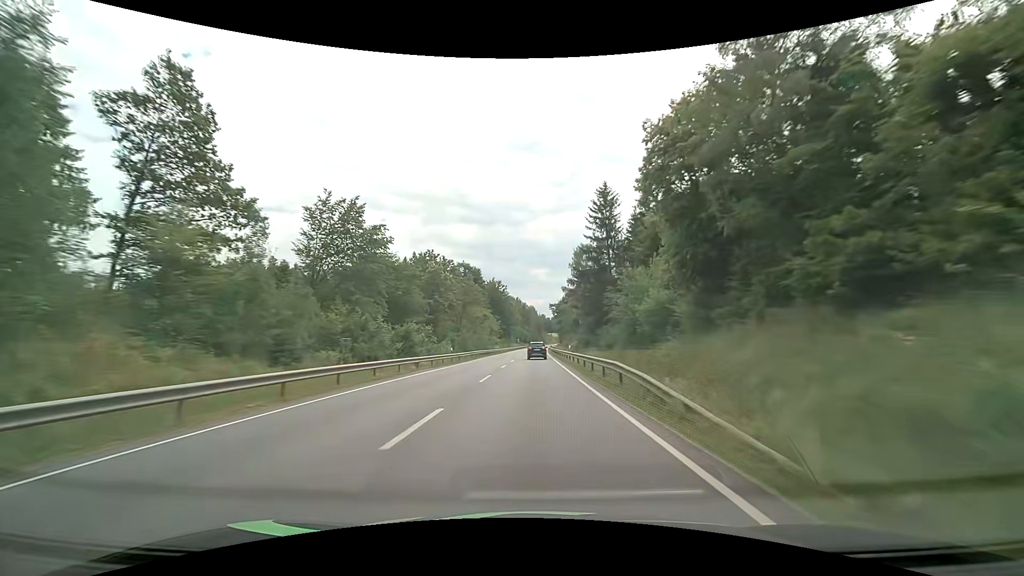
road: primary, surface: asphalt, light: Day
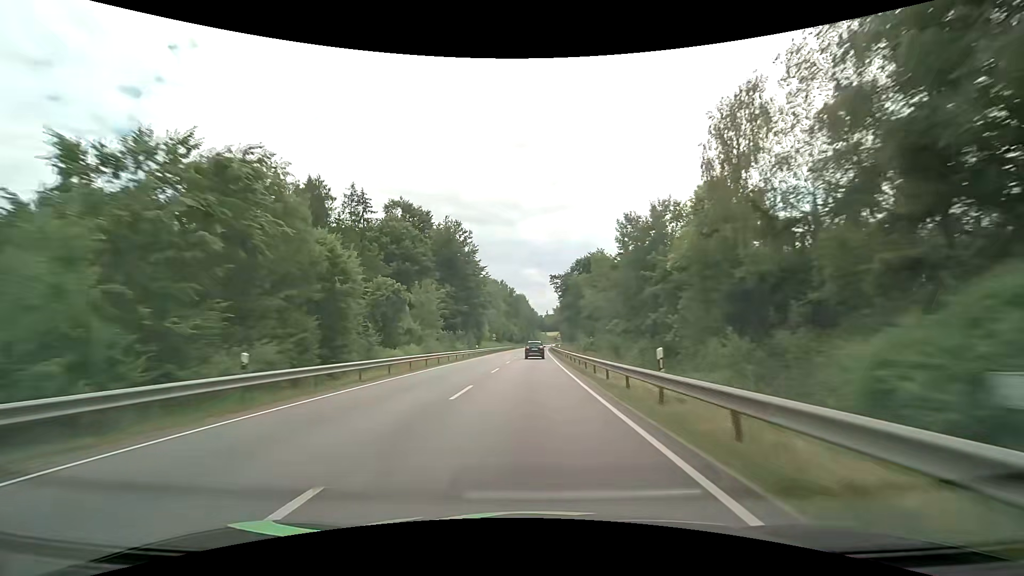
(+0.7, +78.0) m; +1°
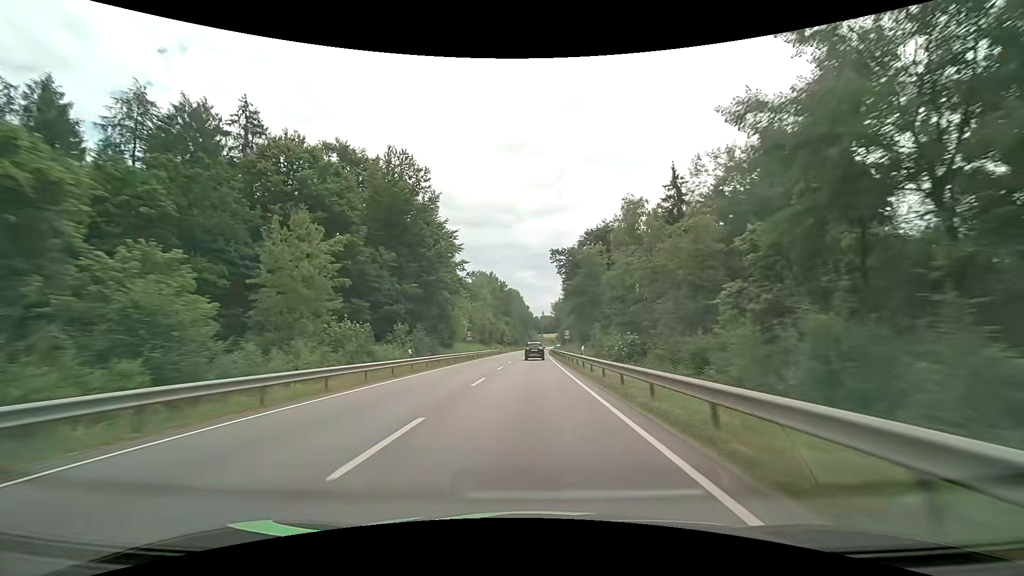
(+0.2, +31.4) m; 0°
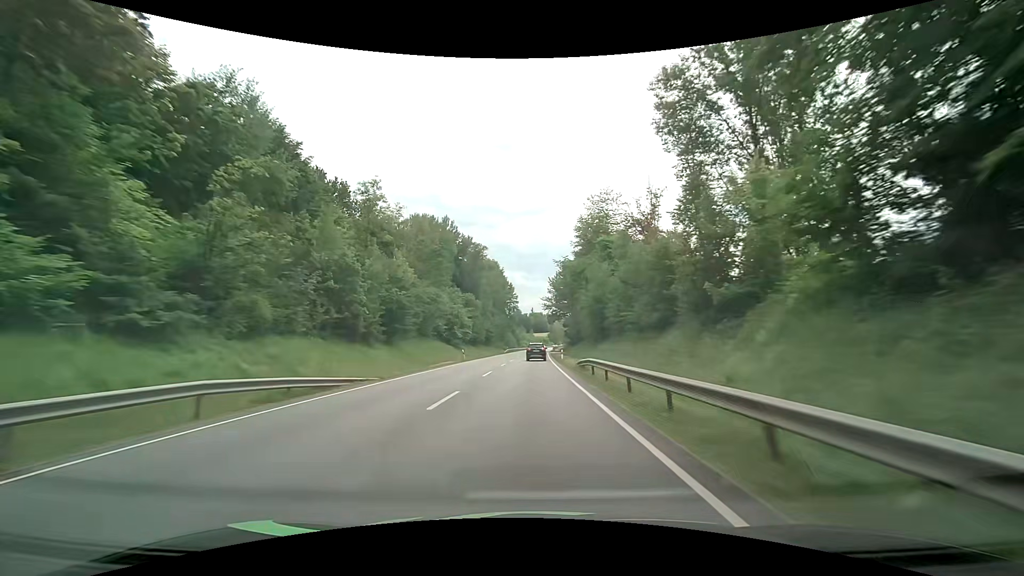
(+1.0, +78.4) m; +1°
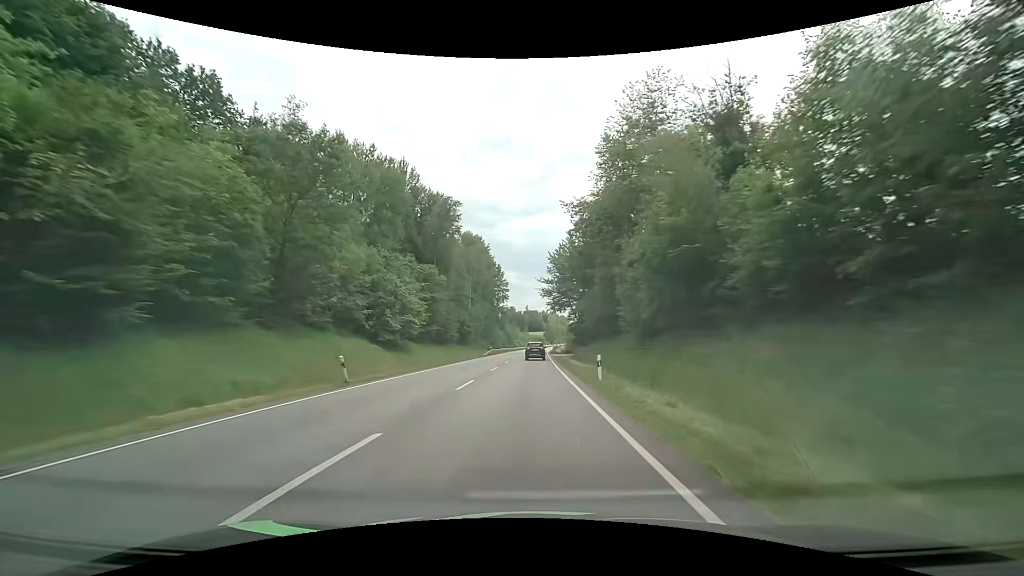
(+0.2, +31.3) m; +1°
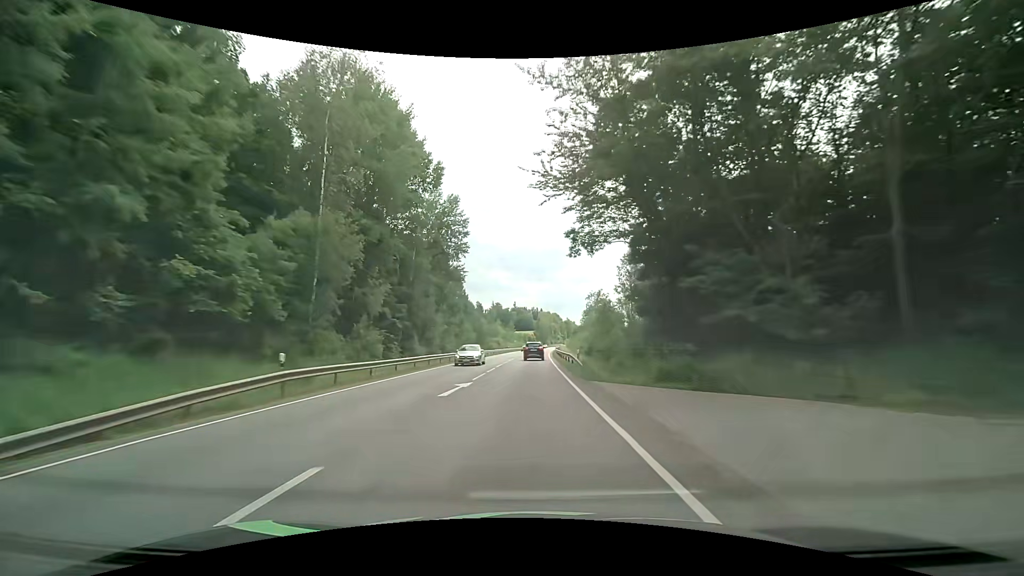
(+0.6, +62.1) m; +1°
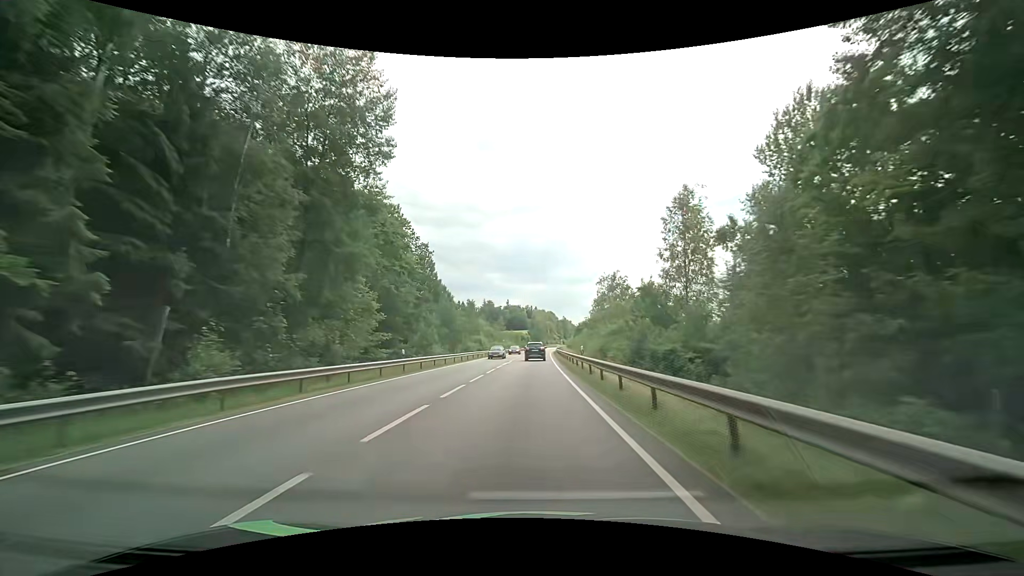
(+0.4, +30.8) m; +1°
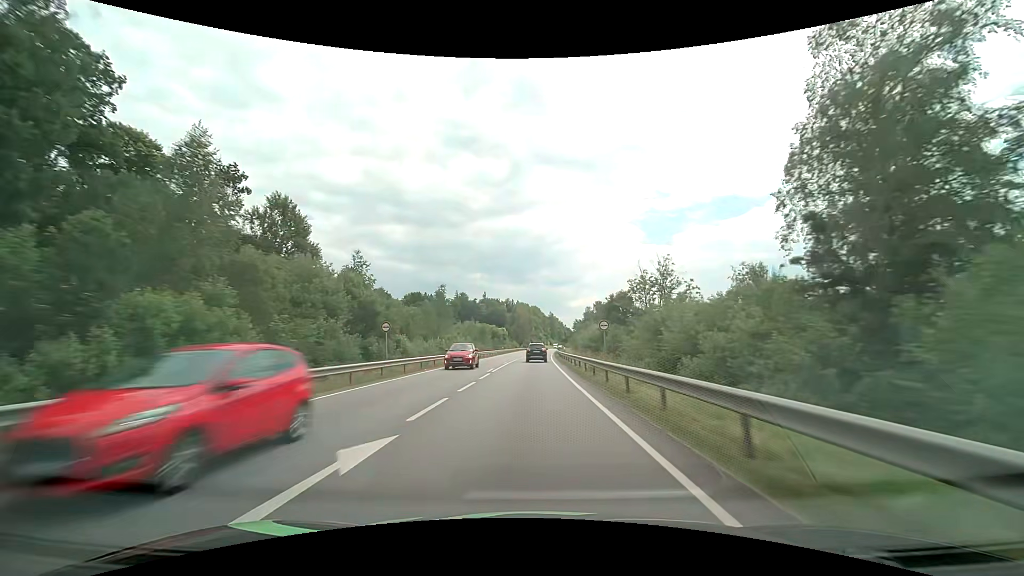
(+1.4, +76.1) m; +2°
(0, +10) (0, +20) (0, +30) (0, +40) (+1, +50) (+1, +60) (+1, +70) (+1, +80) (+2, +90) (+2, +100) m
